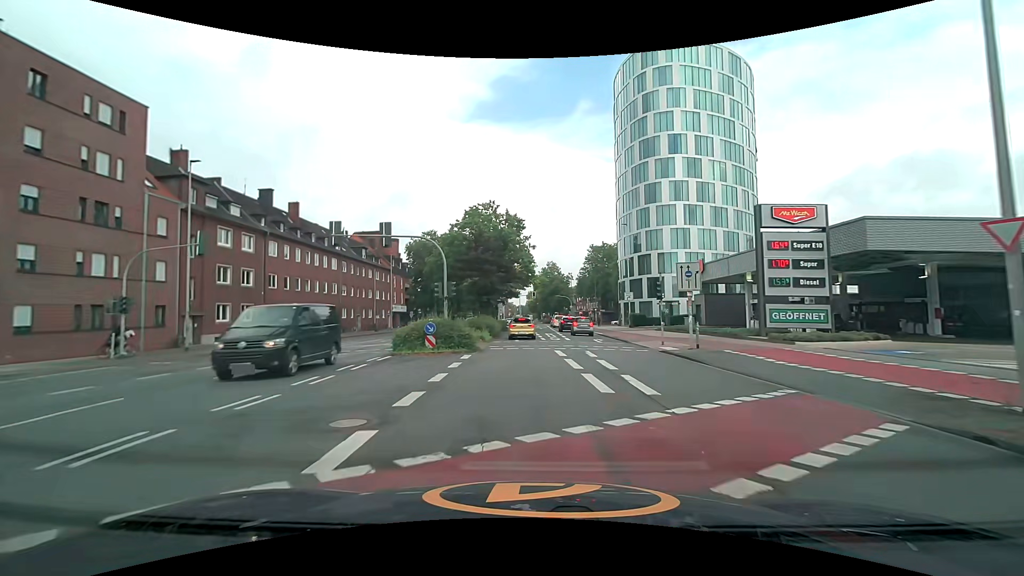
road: secondary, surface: asphalt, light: Day
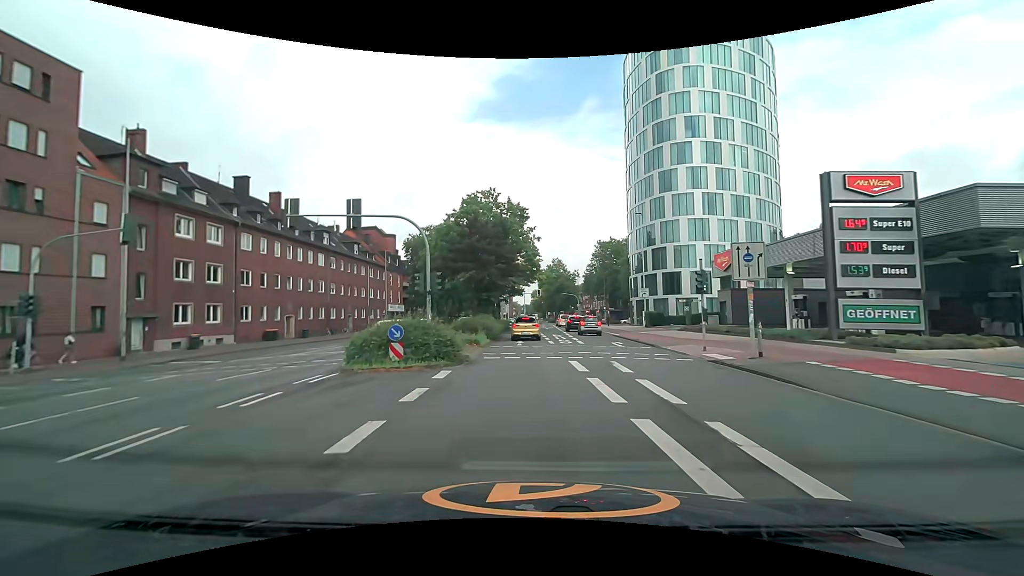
(0.0, +5.4) m; 0°
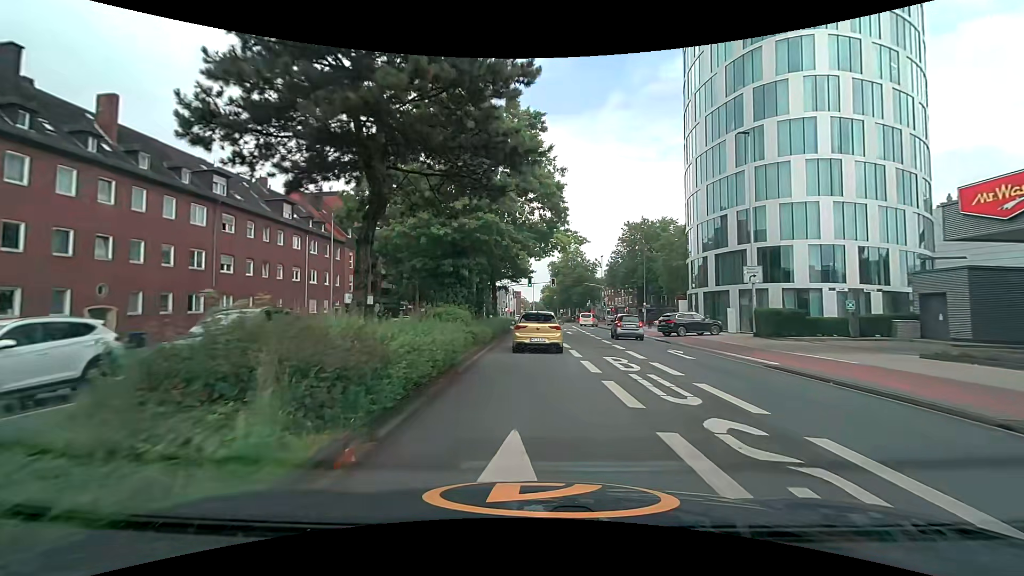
(-0.4, +23.6) m; -1°
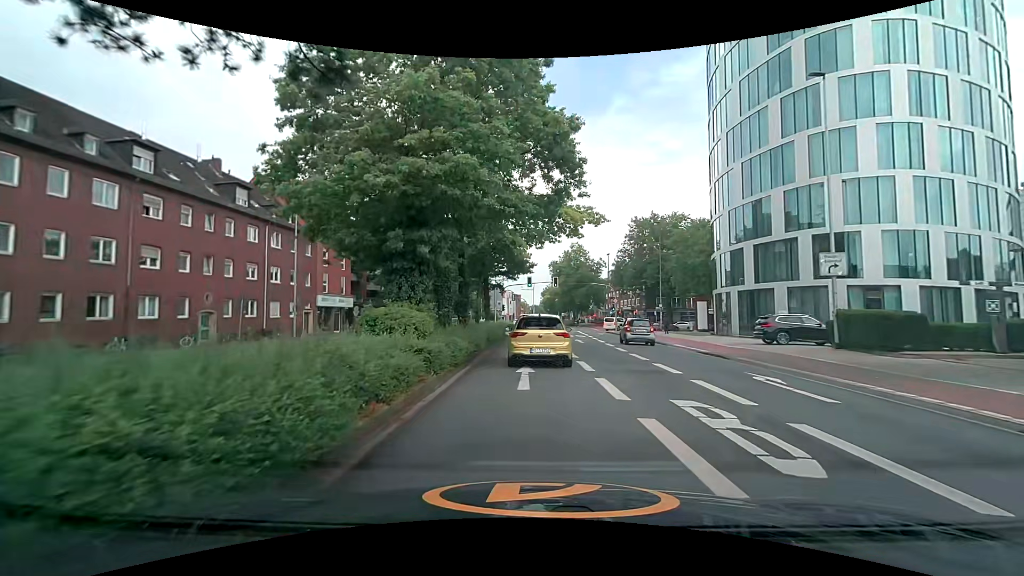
(0.0, +7.7) m; 0°
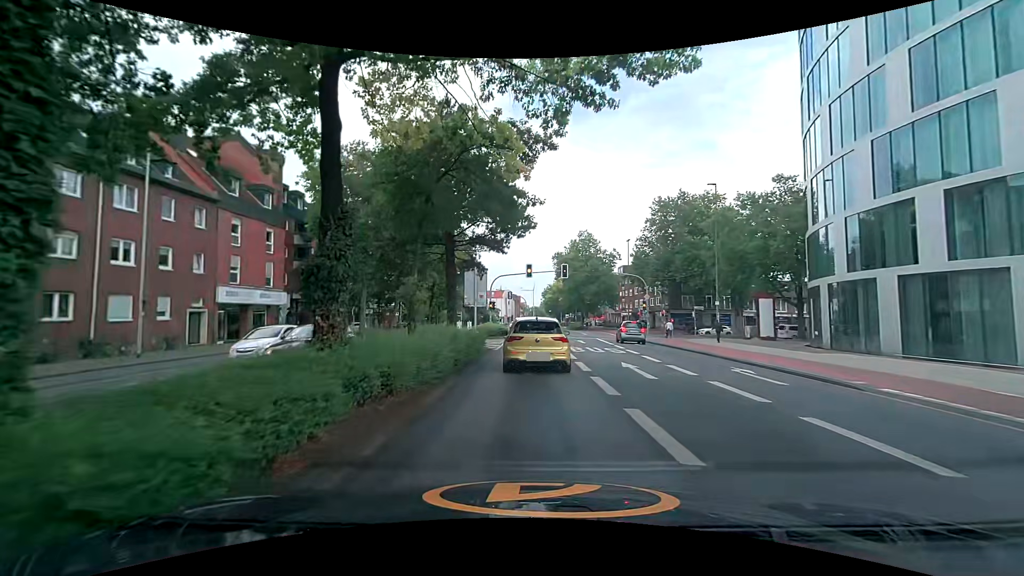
(0.0, +17.0) m; 0°
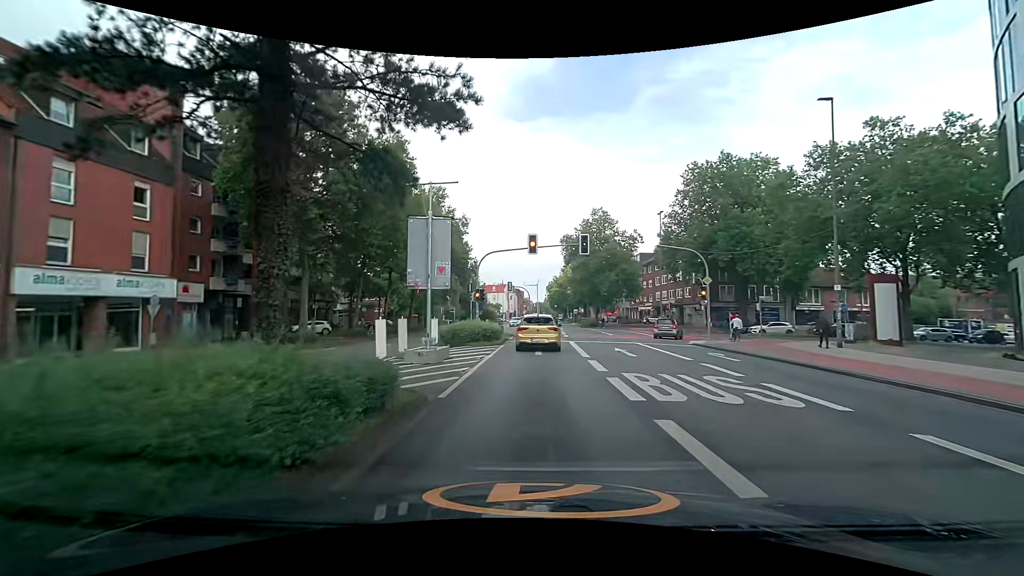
(-0.2, +14.6) m; -2°
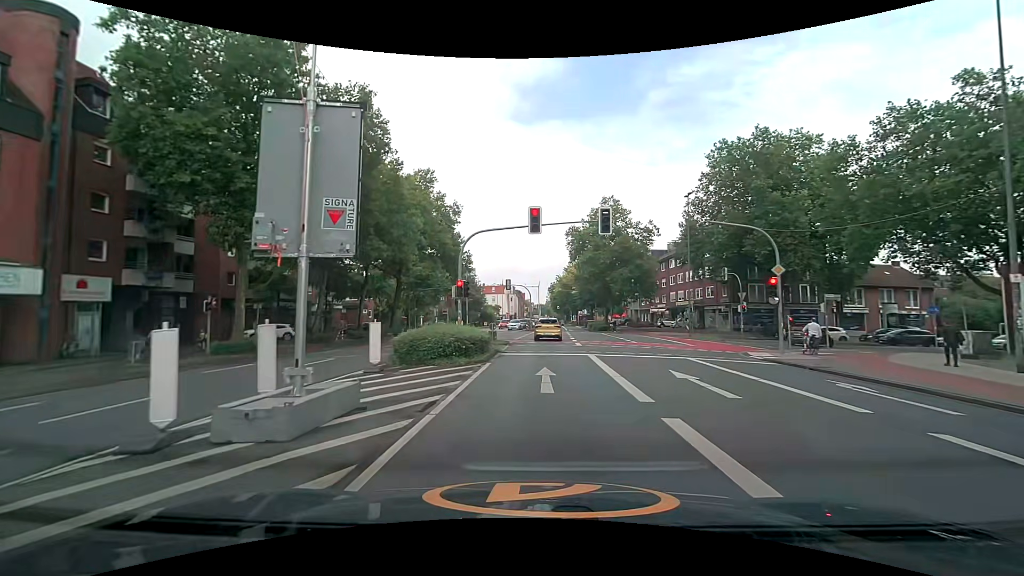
(+0.2, +8.6) m; -1°
